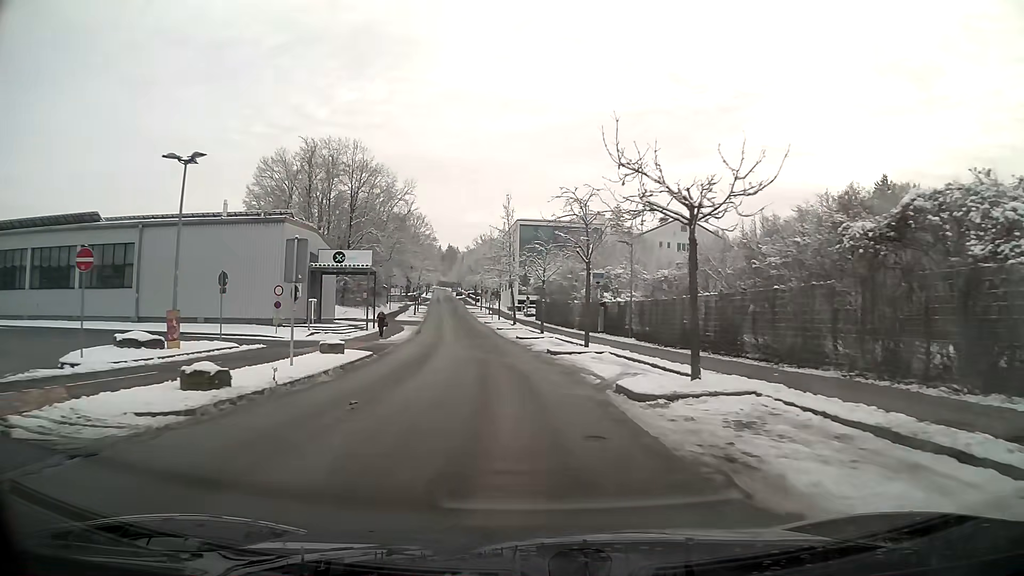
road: residential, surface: asphalt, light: Day
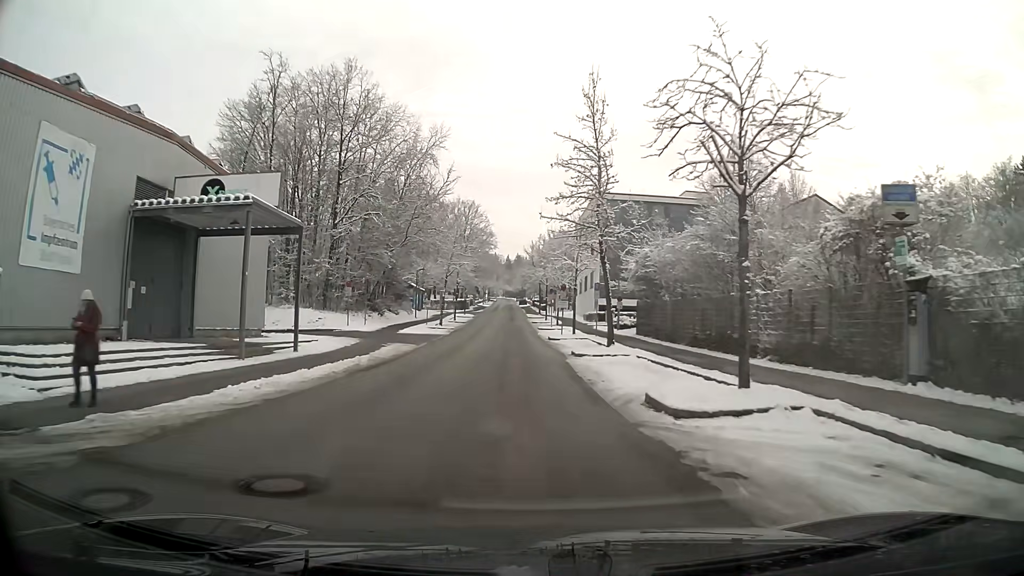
(-1.6, +29.8) m; -6°
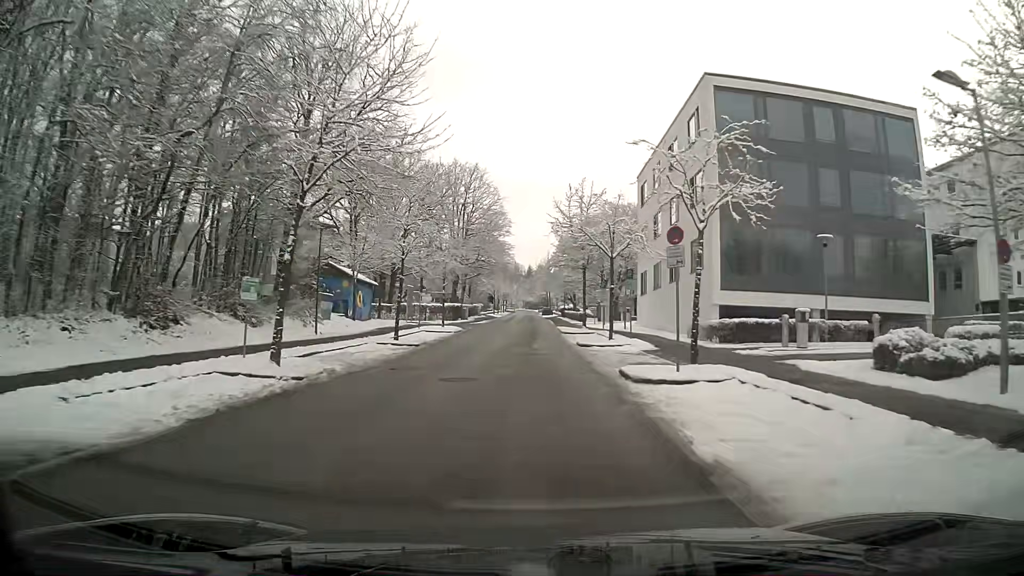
(-0.9, +38.8) m; -1°
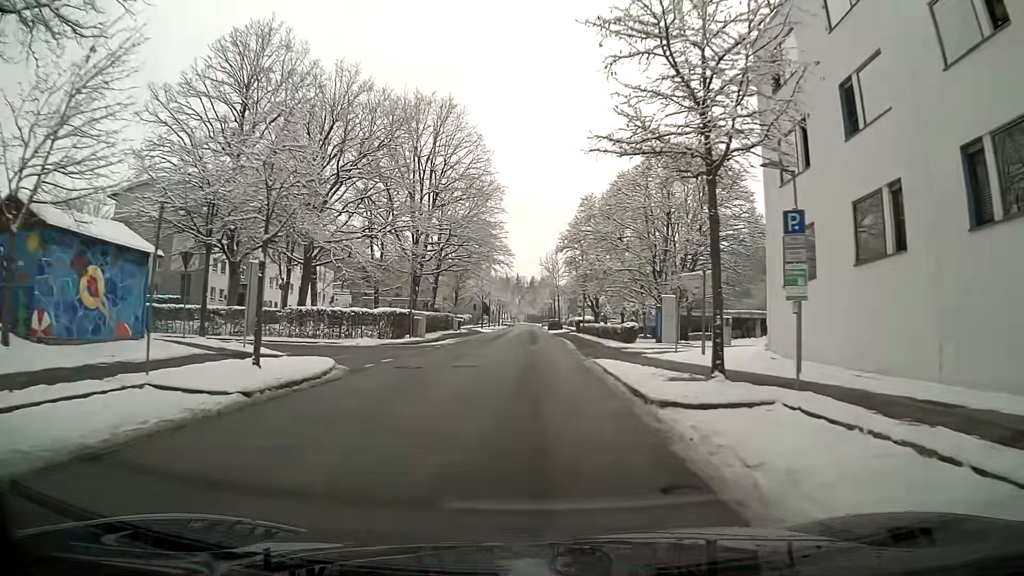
(0.0, +30.8) m; 0°
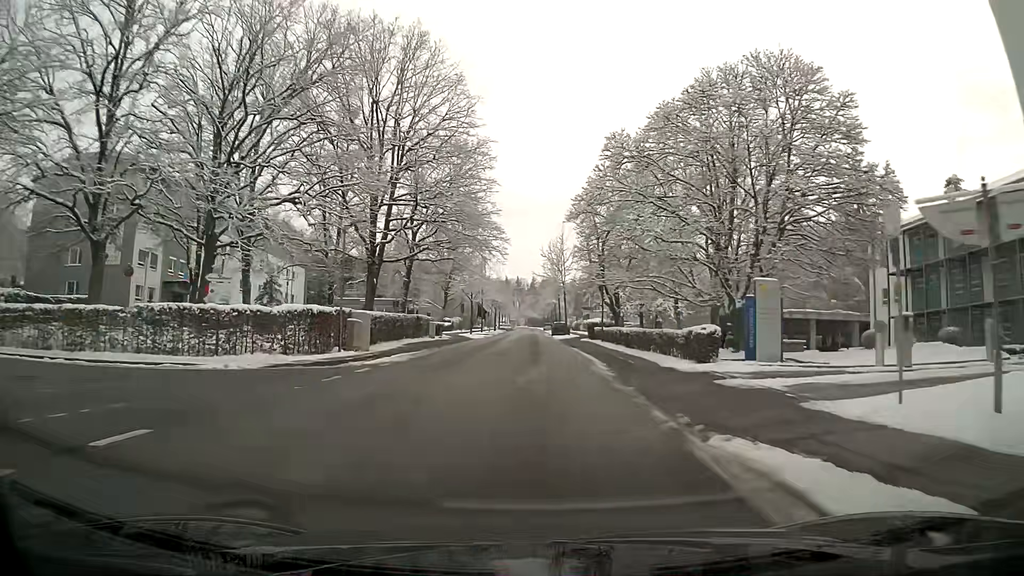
(0.0, +15.3) m; 0°
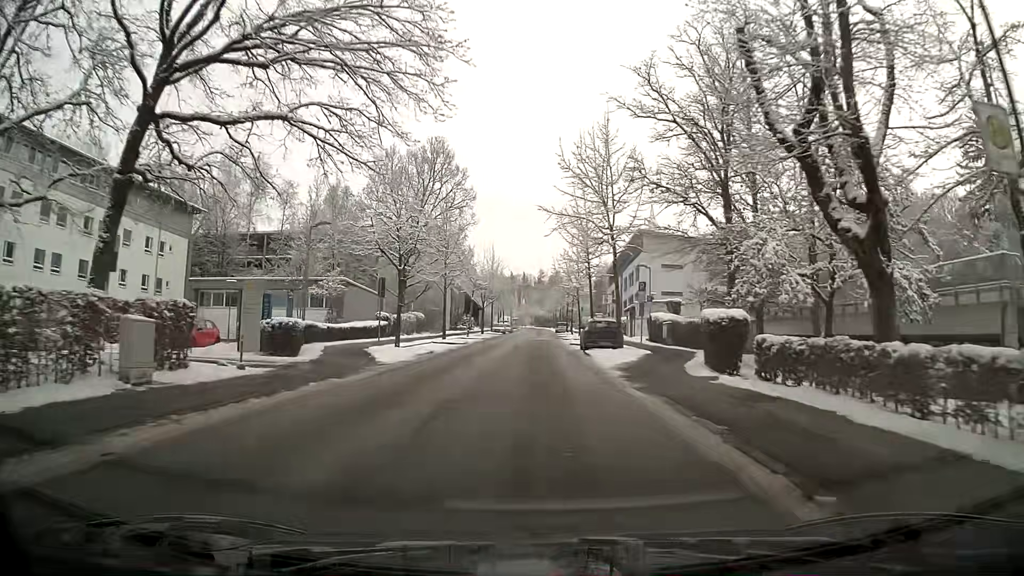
(-0.4, +38.3) m; -1°
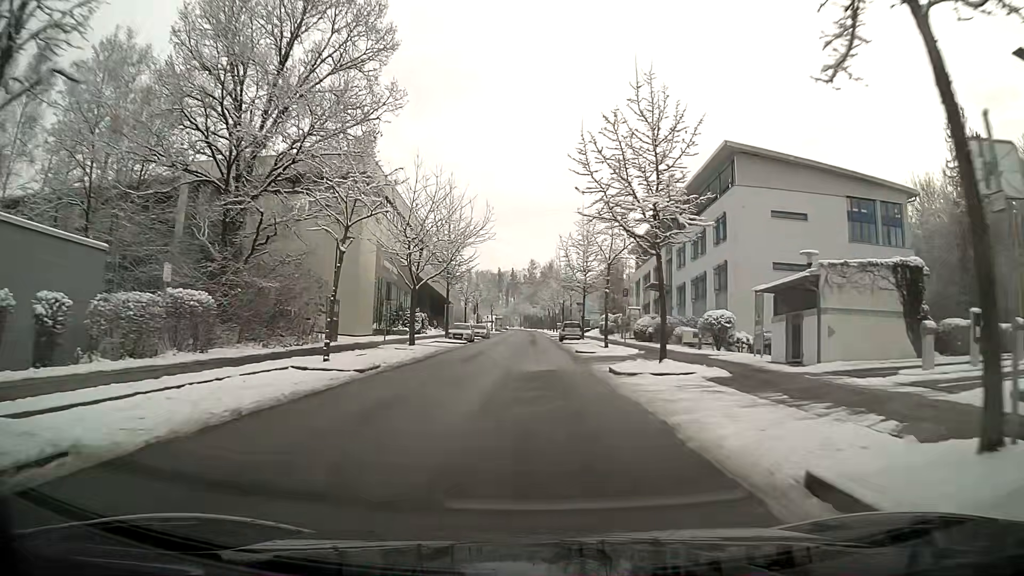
(+0.1, +38.4) m; +1°
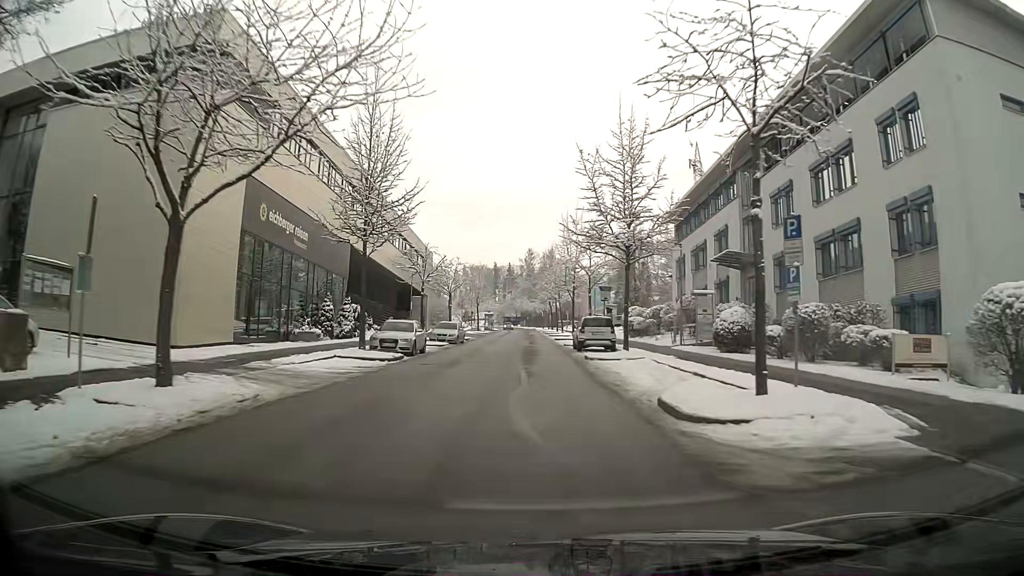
(+0.1, +22.9) m; 0°
(0, +10) (0, +20) (0, +30) (0, +40) (0, +50) (0, +60) (-1, +70) (-1, +80) (-1, +90) (-1, +100) m
